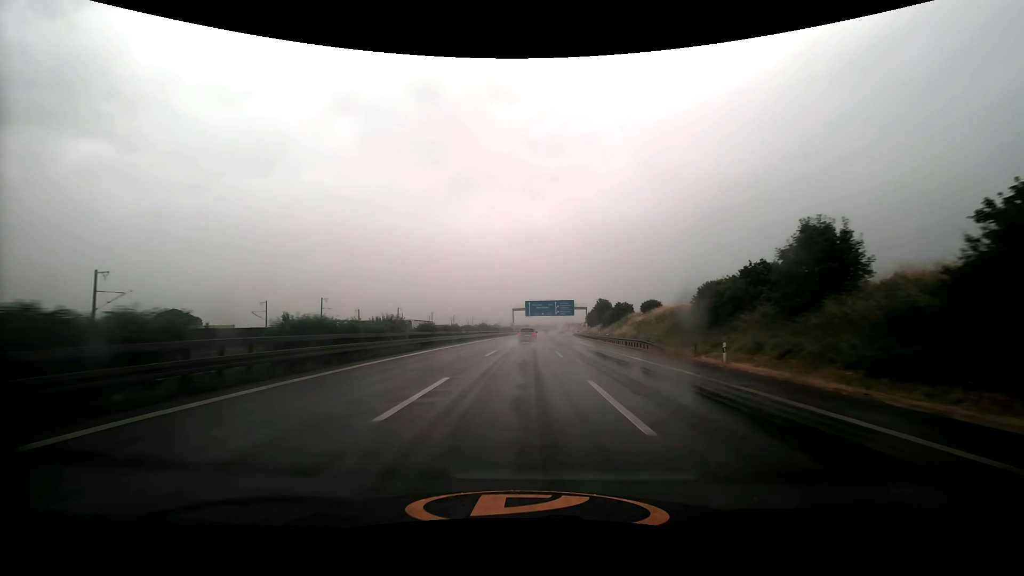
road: motorway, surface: asphalt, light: Day
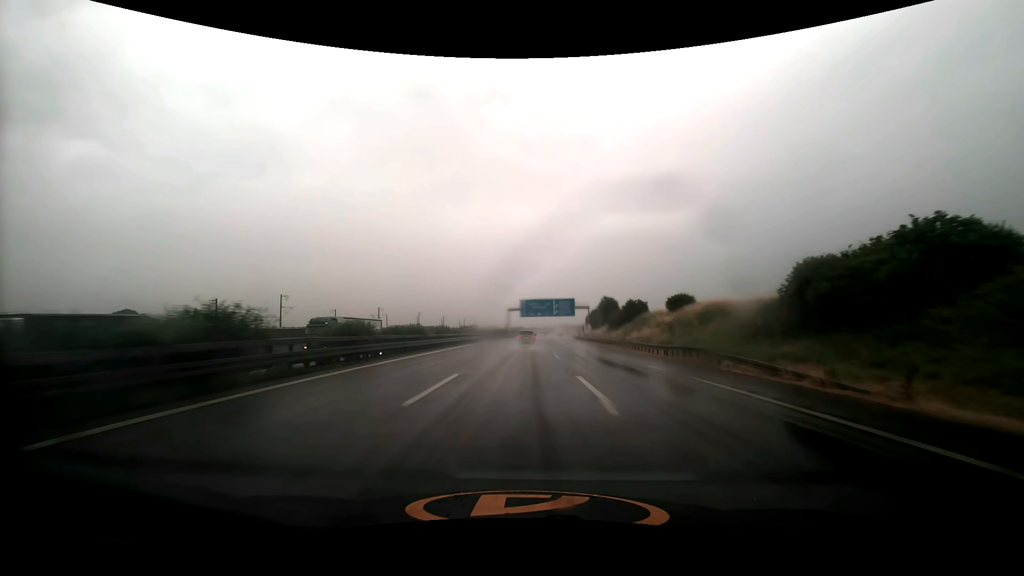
(+0.1, +16.0) m; +1°
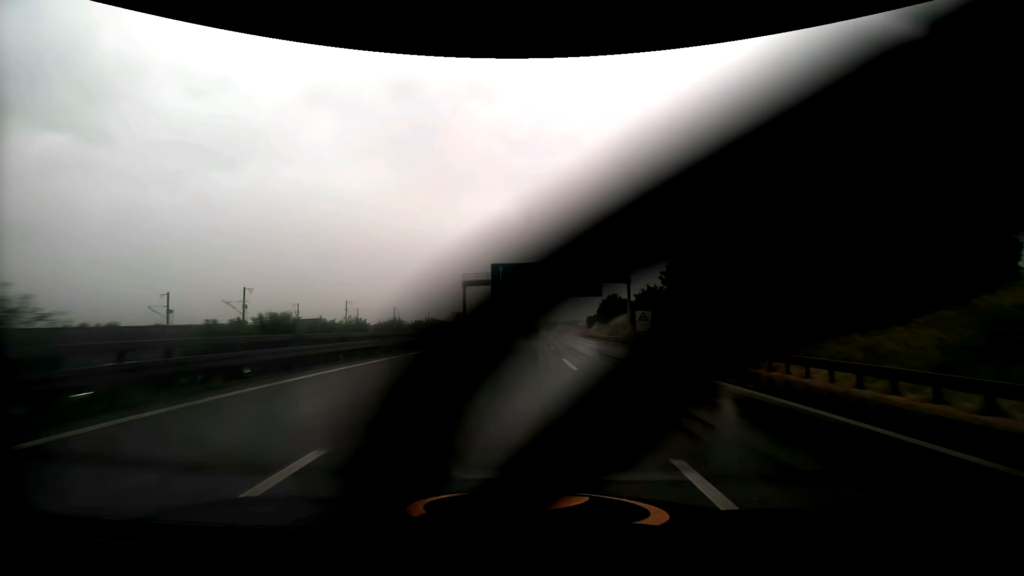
(+0.9, +64.4) m; +2°
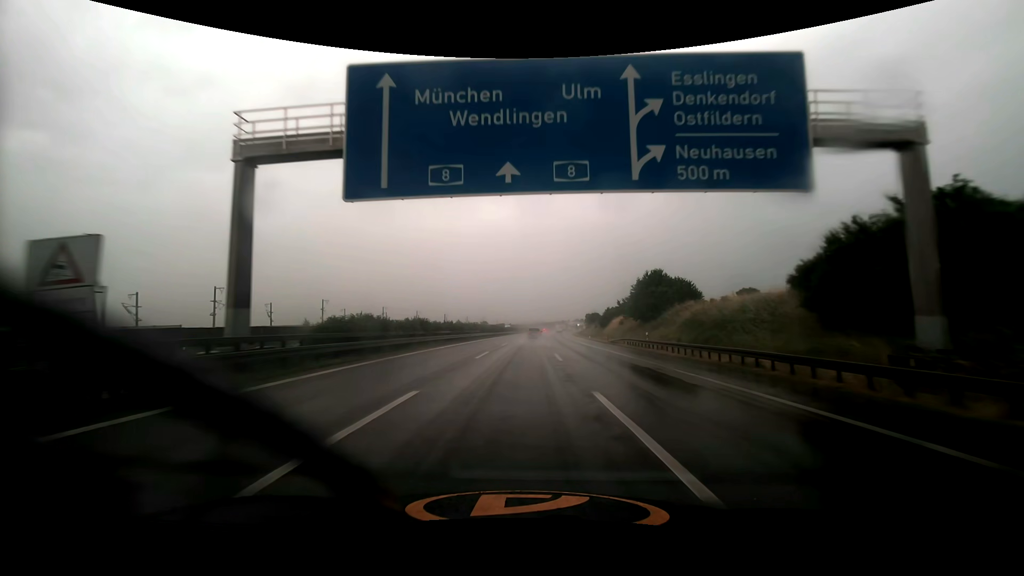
(+0.6, +49.2) m; +1°
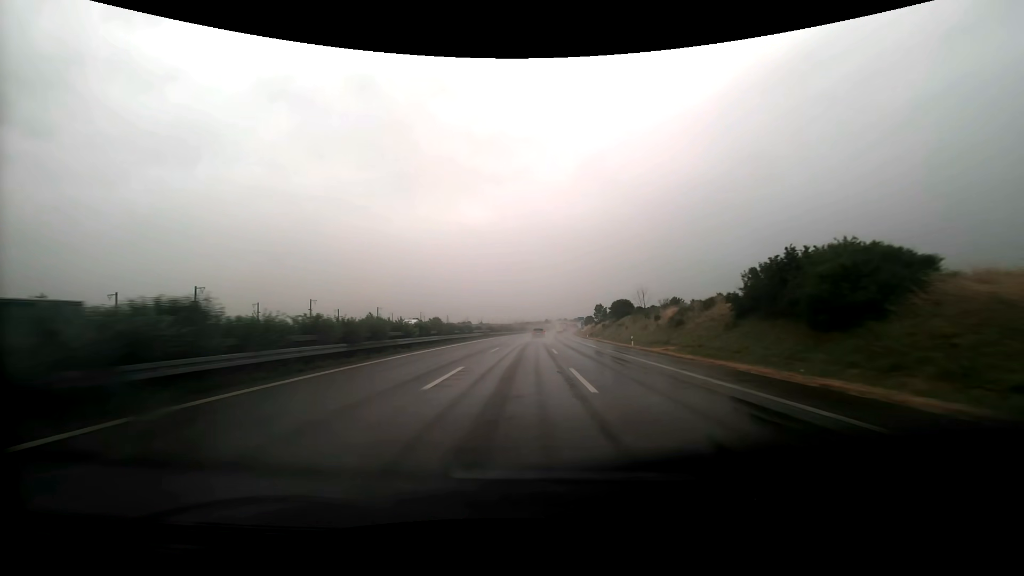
(+1.6, +84.0) m; +2°
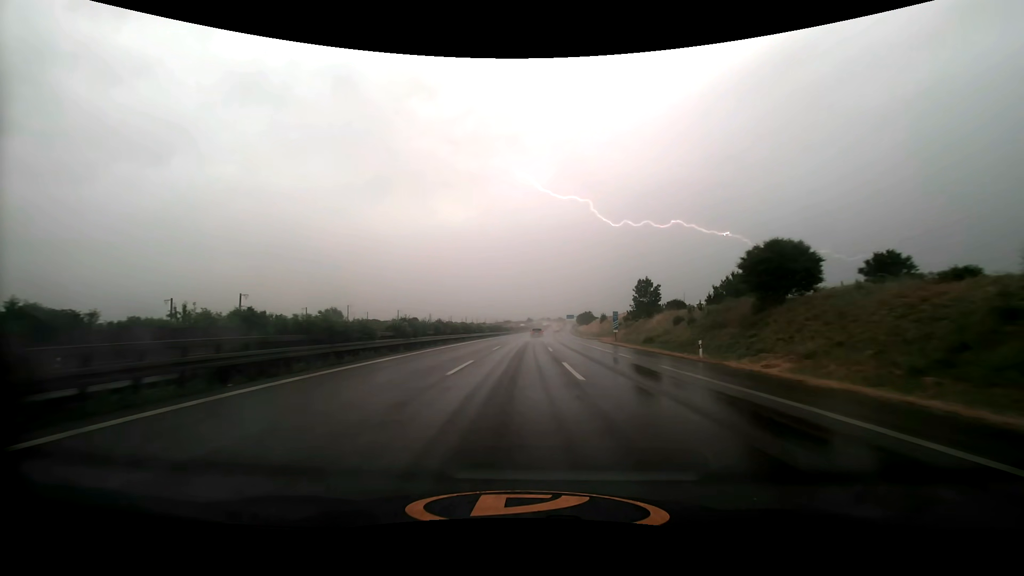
(+1.2, +69.3) m; +2°
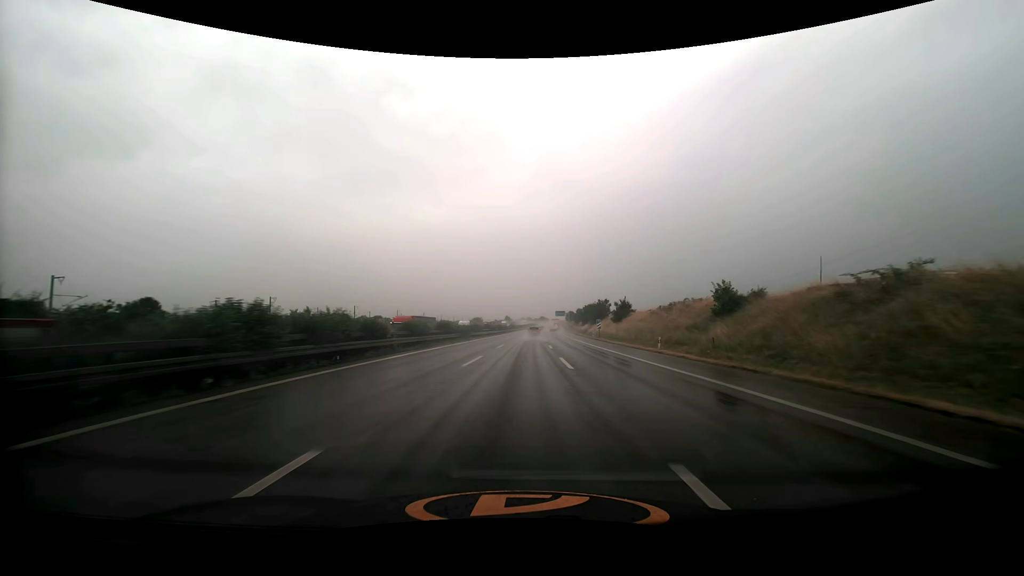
(+1.6, +87.7) m; +2°
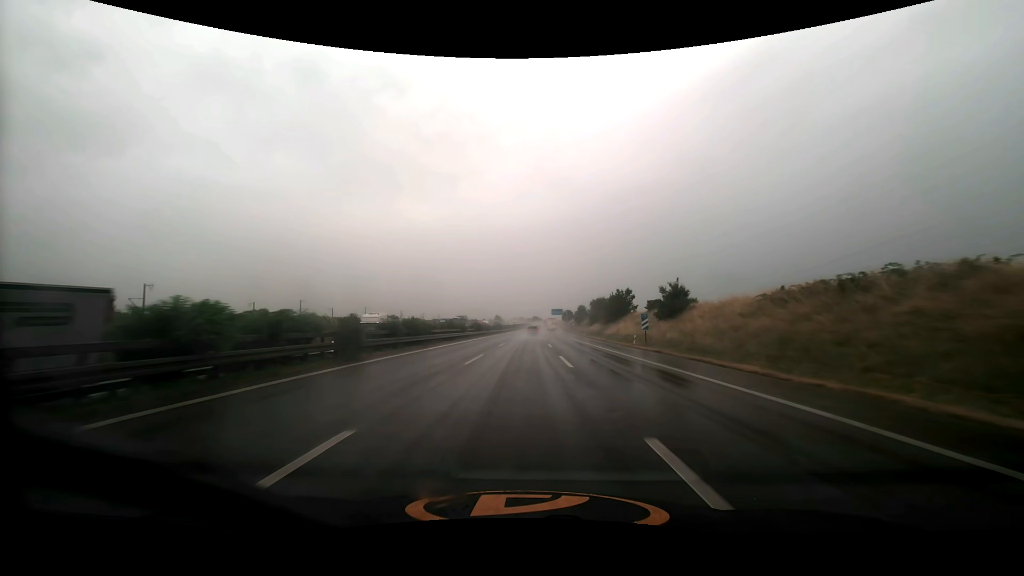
(+0.3, +35.3) m; +1°
(0, +10) (0, +20) (0, +30) (0, +40) (0, +50) (+1, +60) (+1, +70) (+1, +80) (+1, +90) (+2, +100) m
